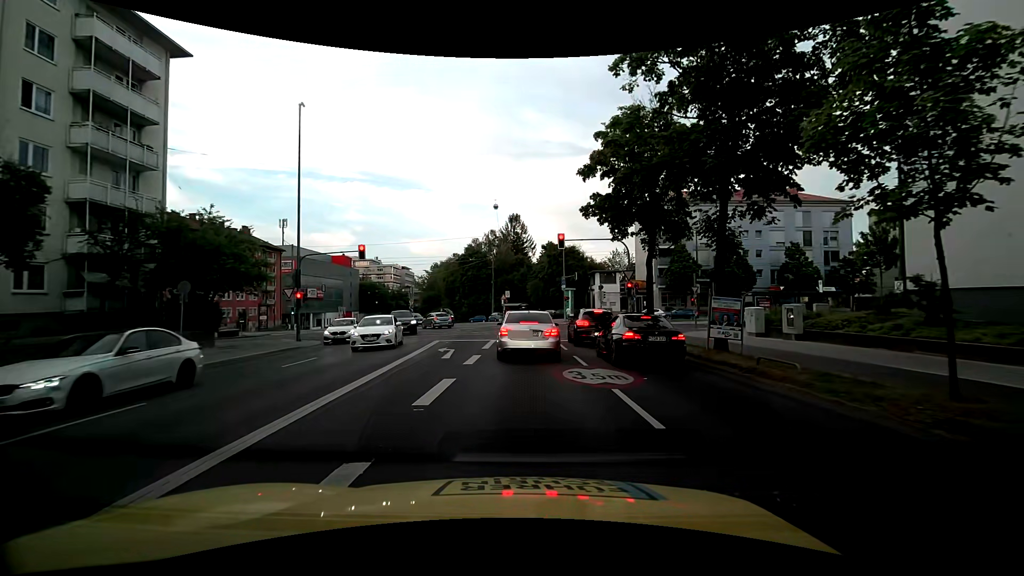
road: primary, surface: asphalt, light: Day
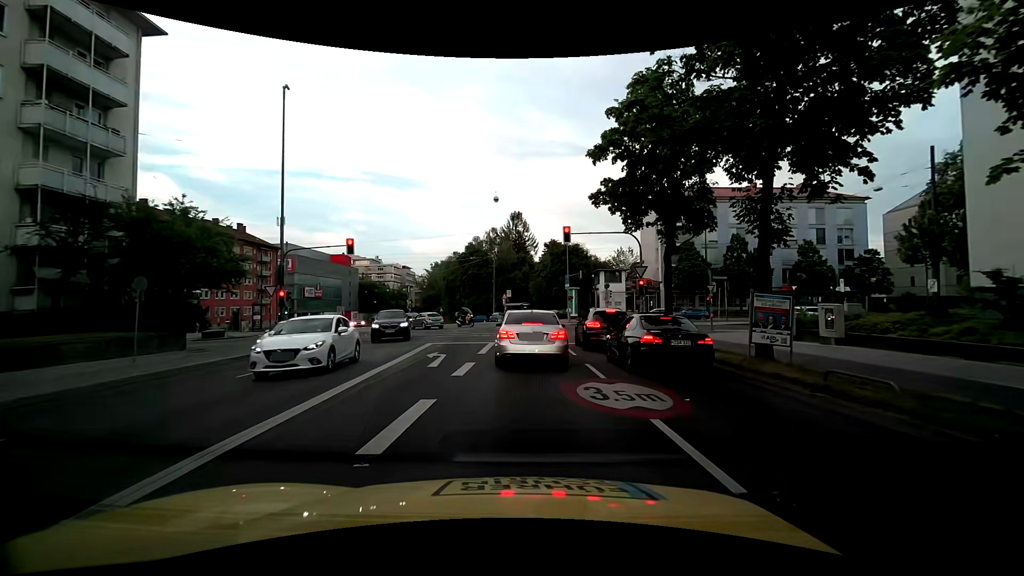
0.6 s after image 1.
(0.0, +2.5) m; 0°
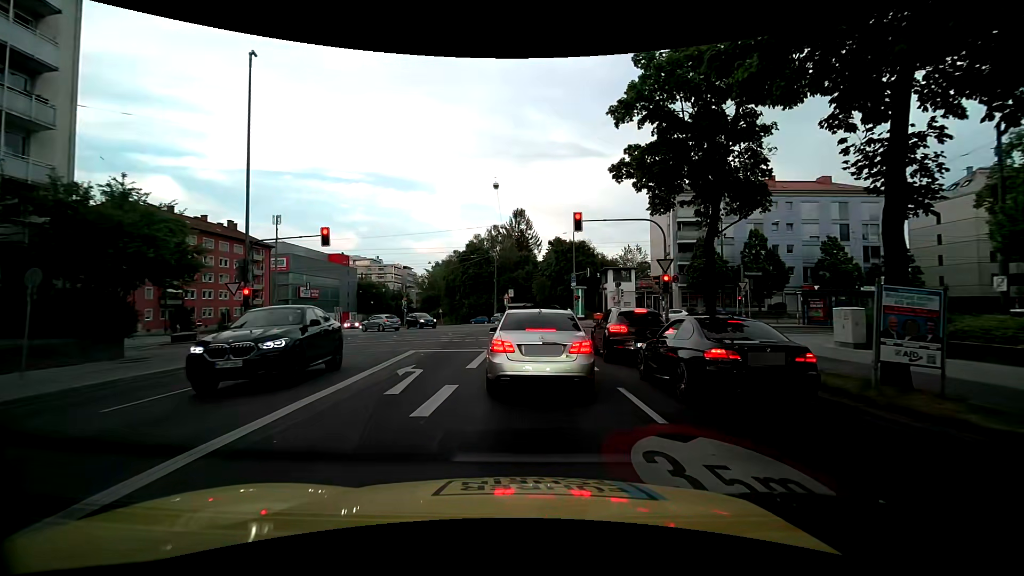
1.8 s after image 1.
(-0.1, +4.1) m; -1°
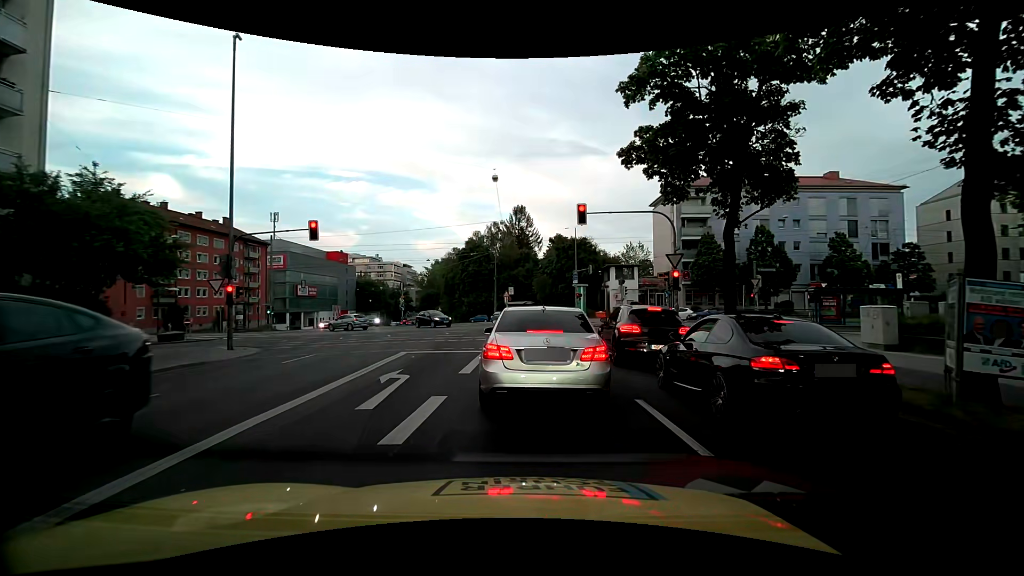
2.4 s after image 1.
(0.0, +1.4) m; +1°
